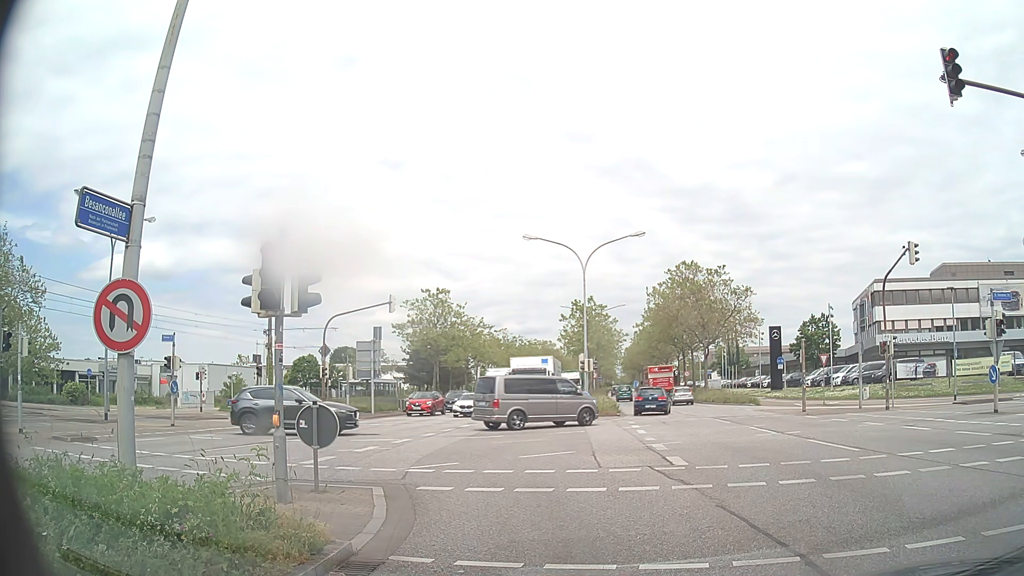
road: primary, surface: asphalt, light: Day
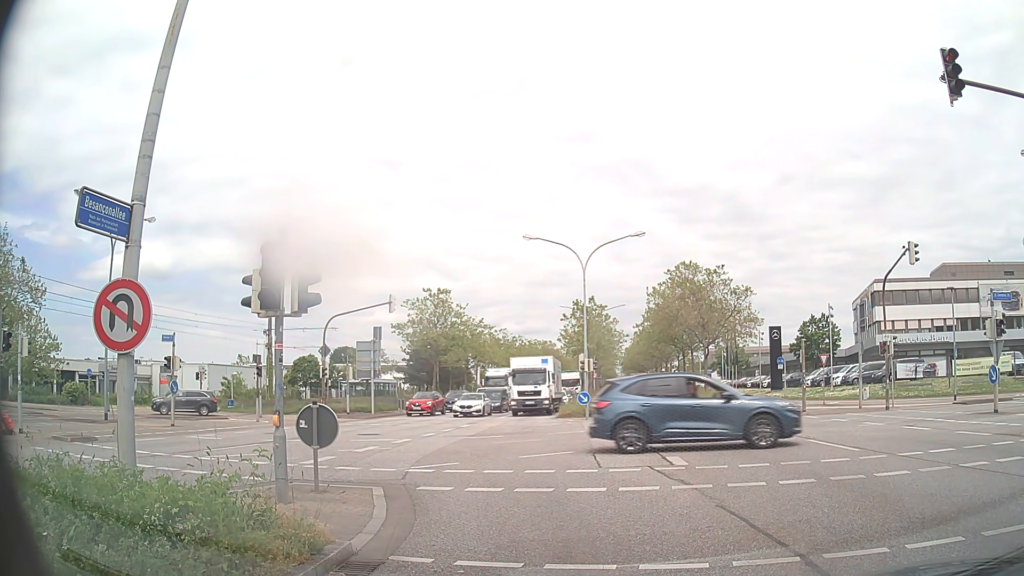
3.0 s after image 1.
(0.0, 0.0) m; 0°
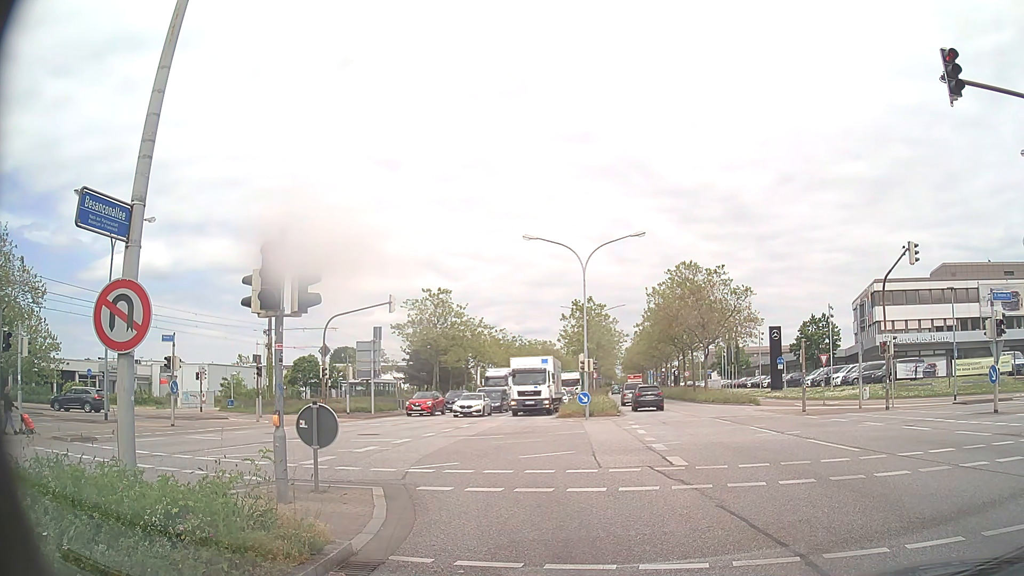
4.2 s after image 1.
(0.0, 0.0) m; 0°
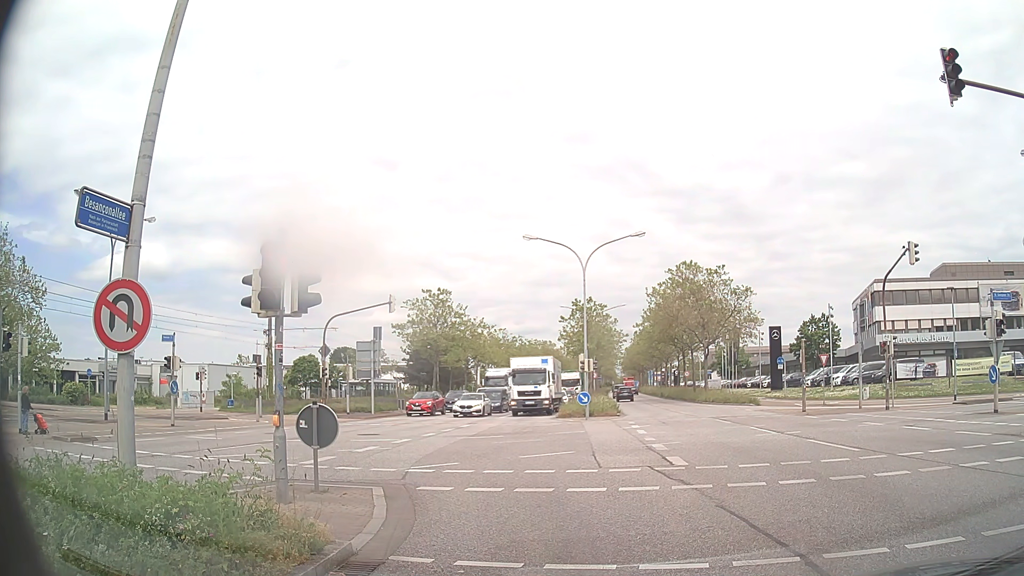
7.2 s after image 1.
(0.0, 0.0) m; 0°
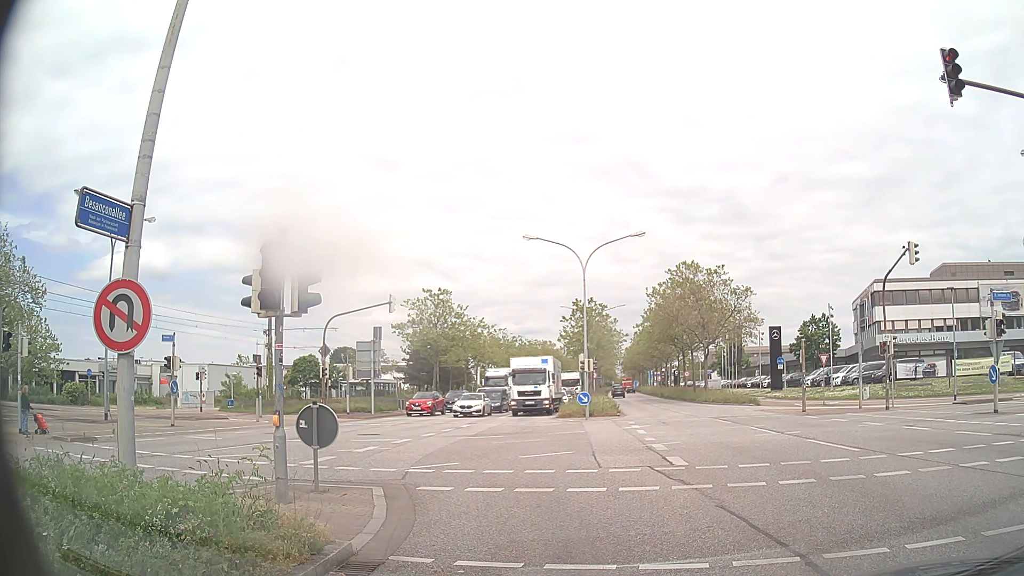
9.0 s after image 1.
(0.0, 0.0) m; 0°
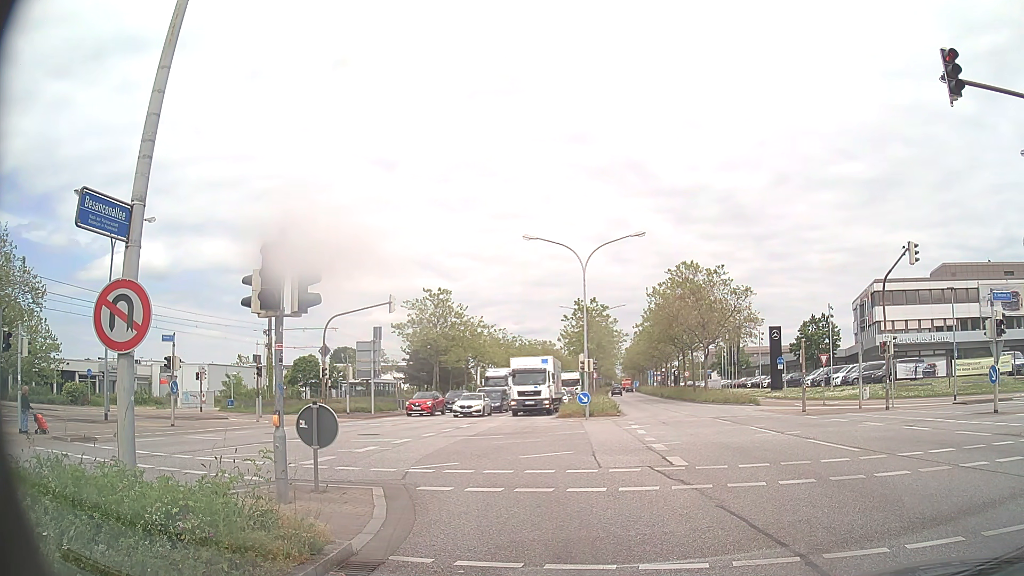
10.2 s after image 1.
(0.0, 0.0) m; 0°
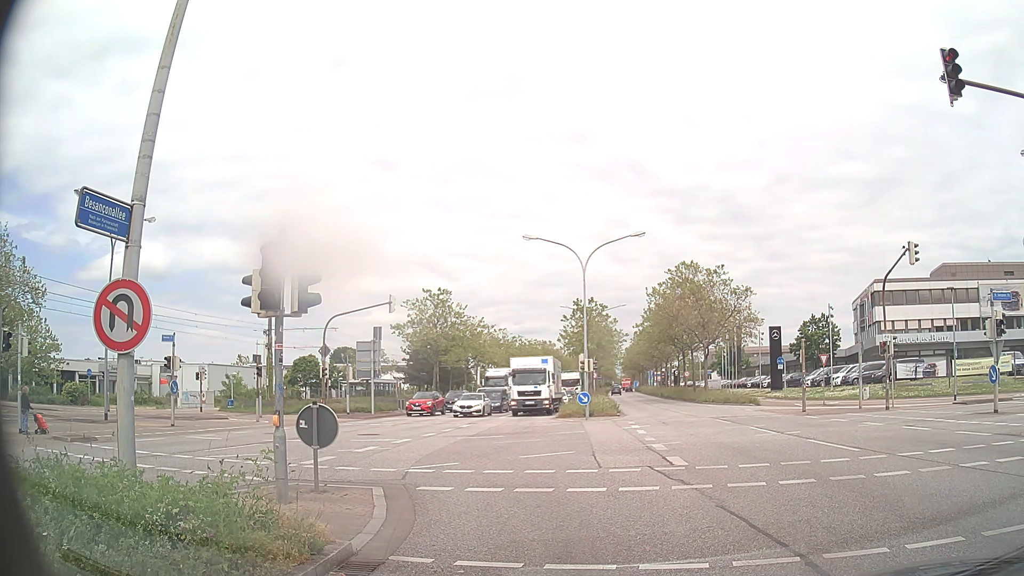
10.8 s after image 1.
(0.0, 0.0) m; 0°
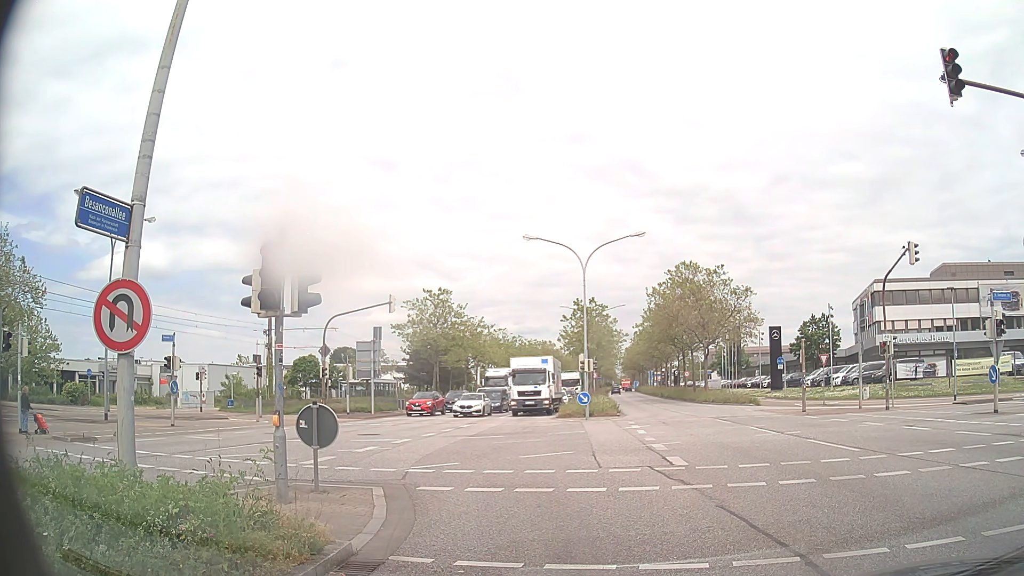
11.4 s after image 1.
(0.0, 0.0) m; 0°
(-1, +10) (-5, +19) (-12, +26) (-21, +30) (-31, +32) (-40, +34) (-50, +35) (-60, +36) (-70, +36) (-80, +36) m
